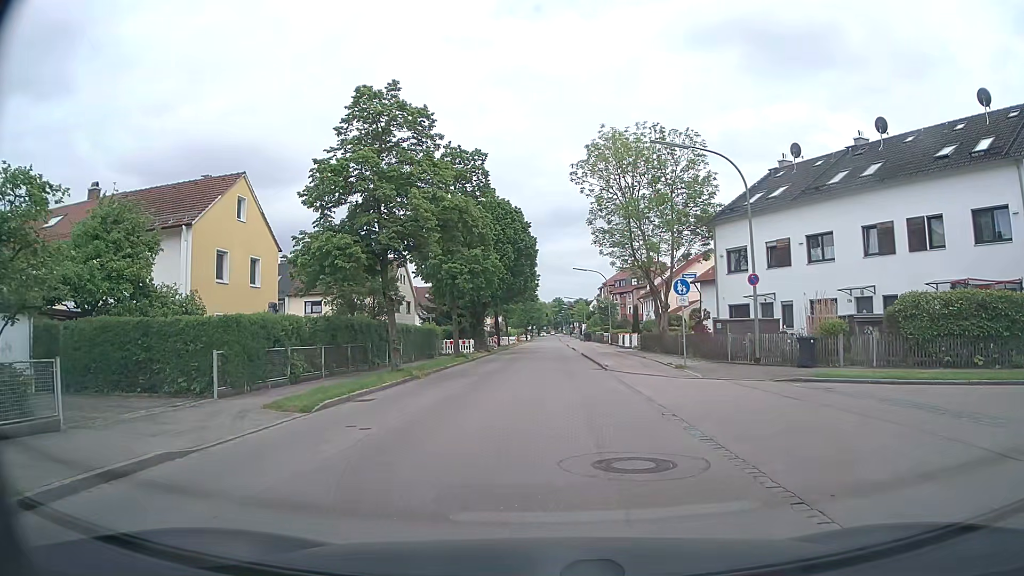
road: tertiary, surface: asphalt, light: Day
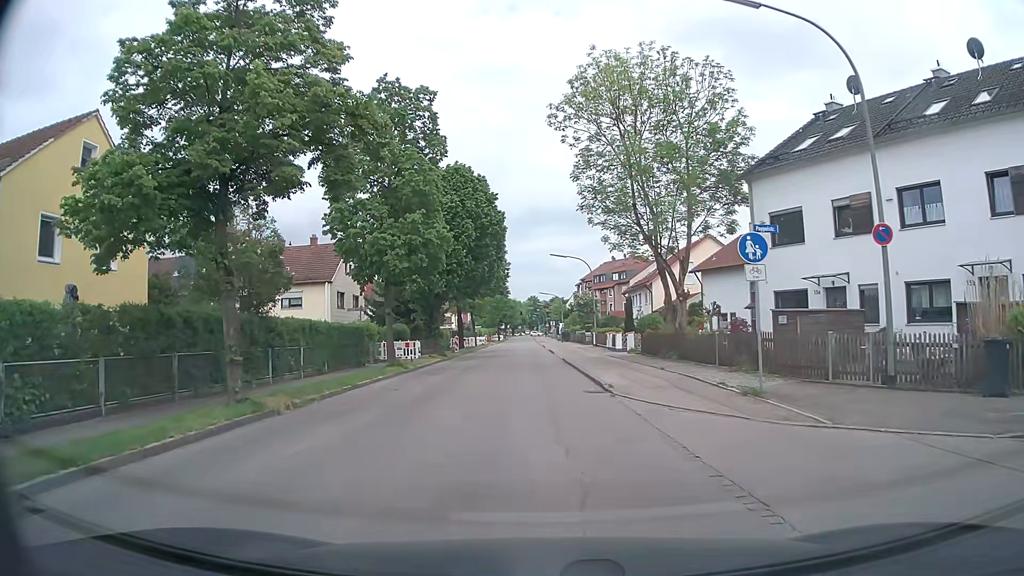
(+0.3, +10.7) m; +3°
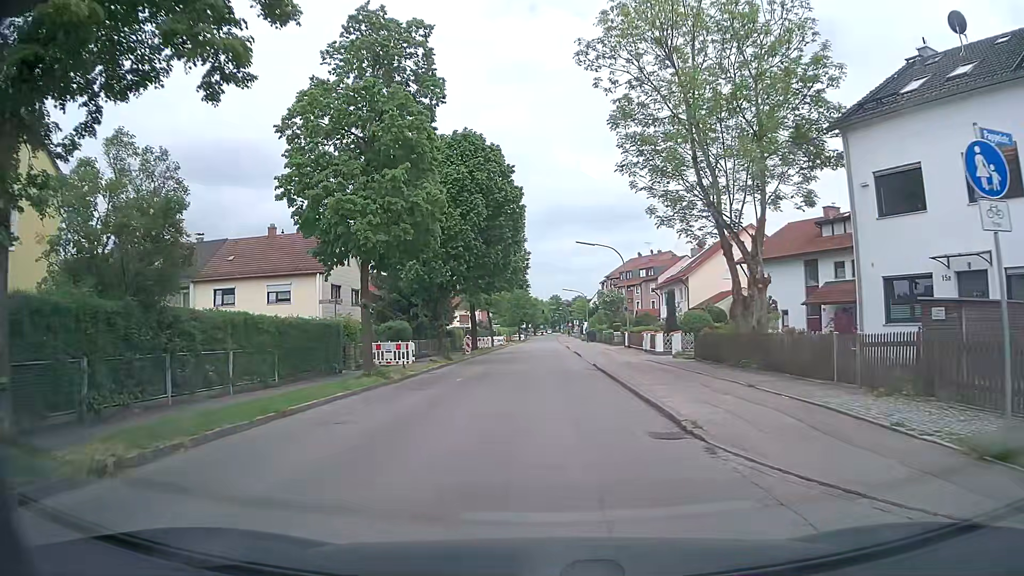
(-0.2, +7.0) m; -2°
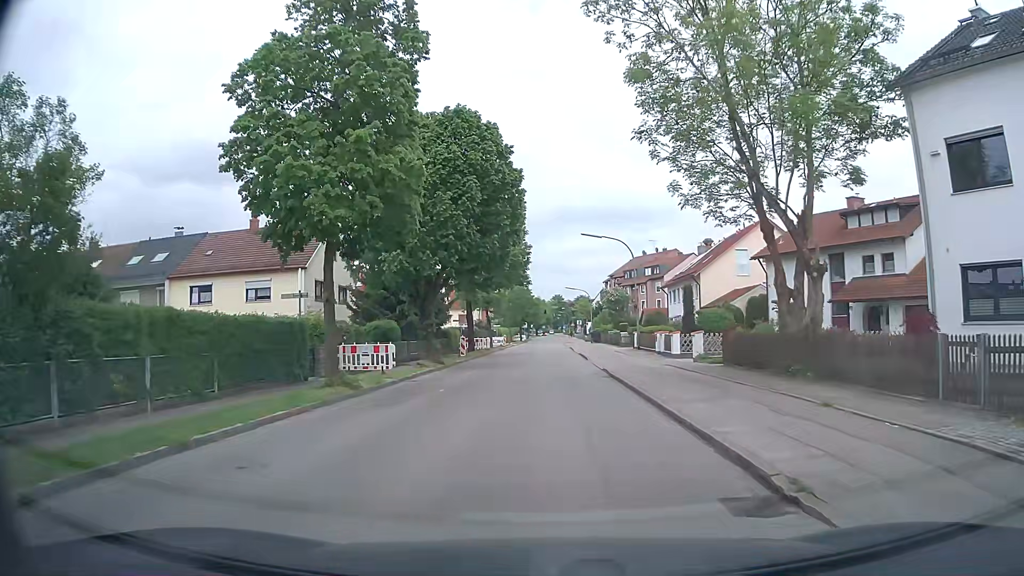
(0.0, +3.8) m; -1°
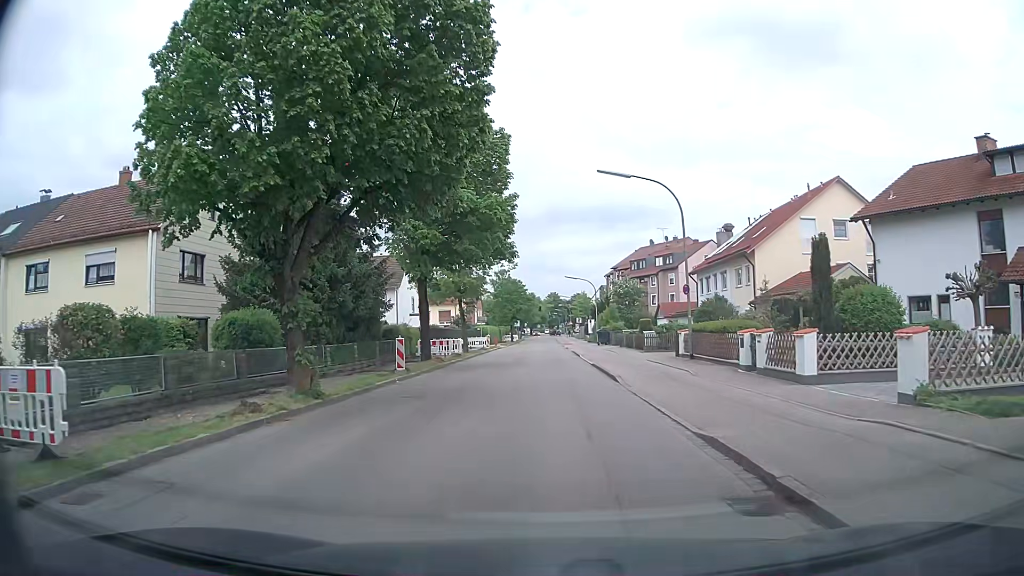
(+0.3, +16.2) m; 0°
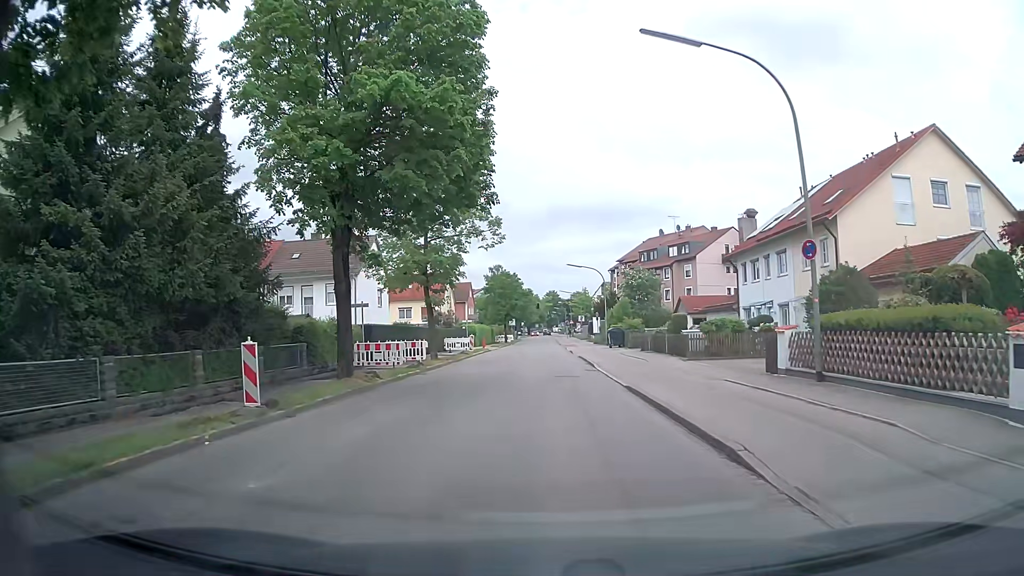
(+0.4, +12.4) m; +1°
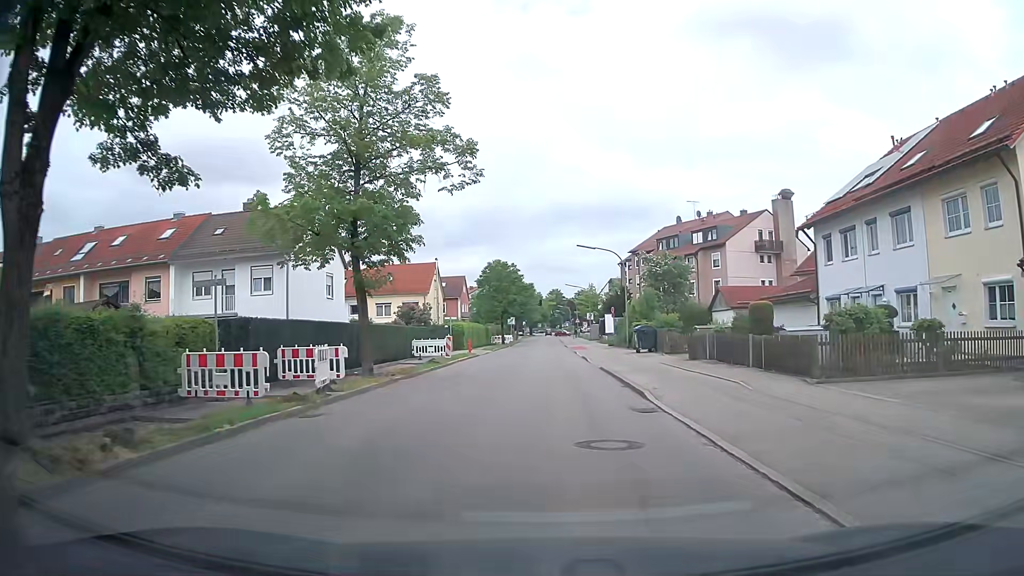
(+0.1, +12.9) m; +1°
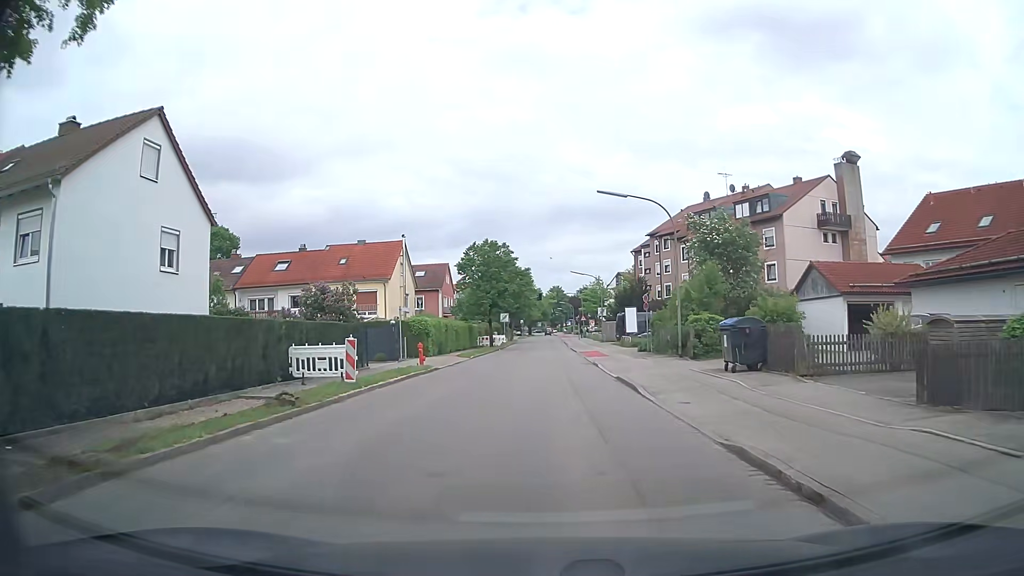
(-0.2, +17.8) m; 0°
(0, +10) (0, +20) (0, +30) (0, +40) (0, +50) (0, +60) (0, +70) (0, +80) (0, +90) (+1, +100) m
